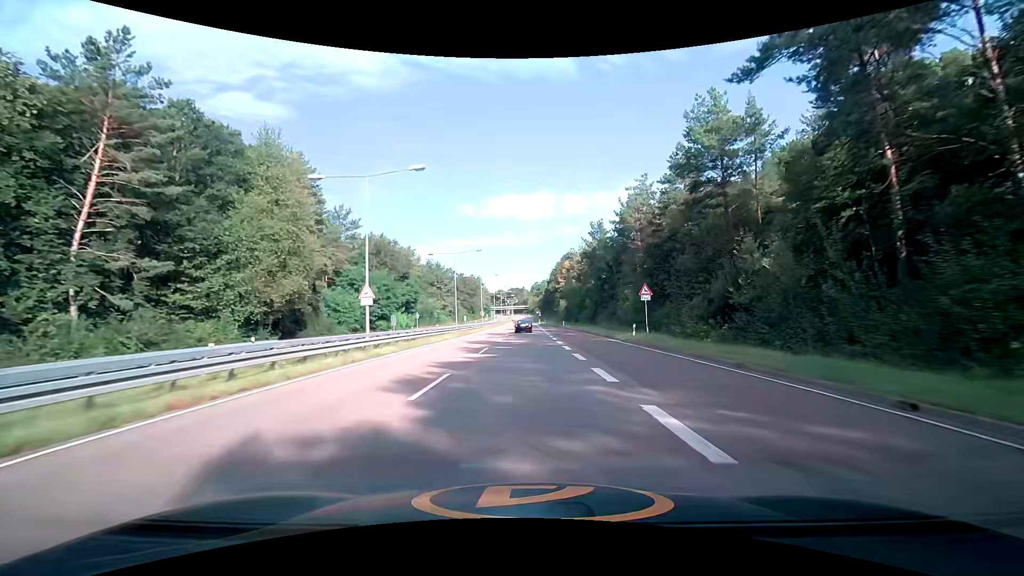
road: trunk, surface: asphalt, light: Day
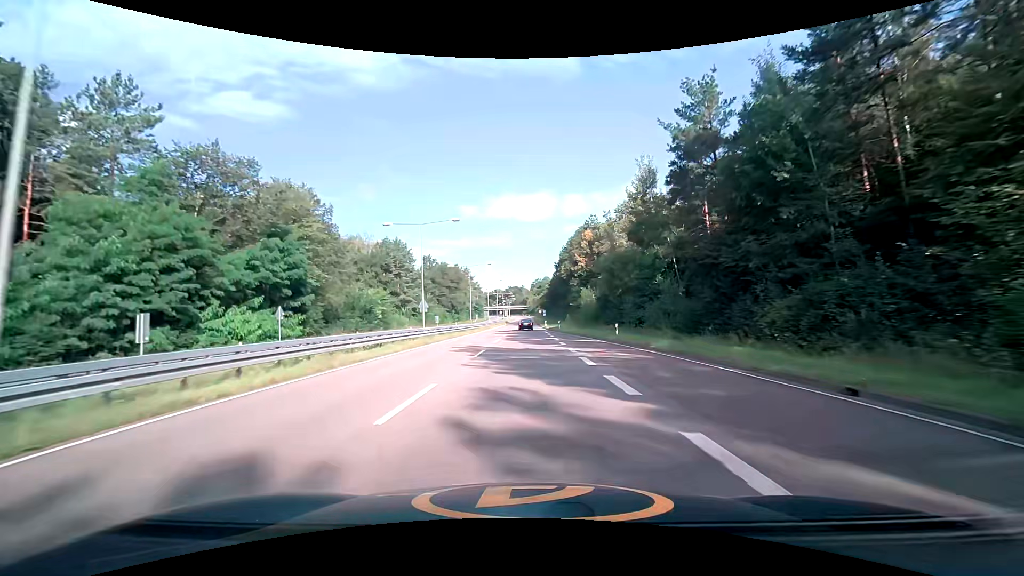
(0.0, +49.8) m; 0°
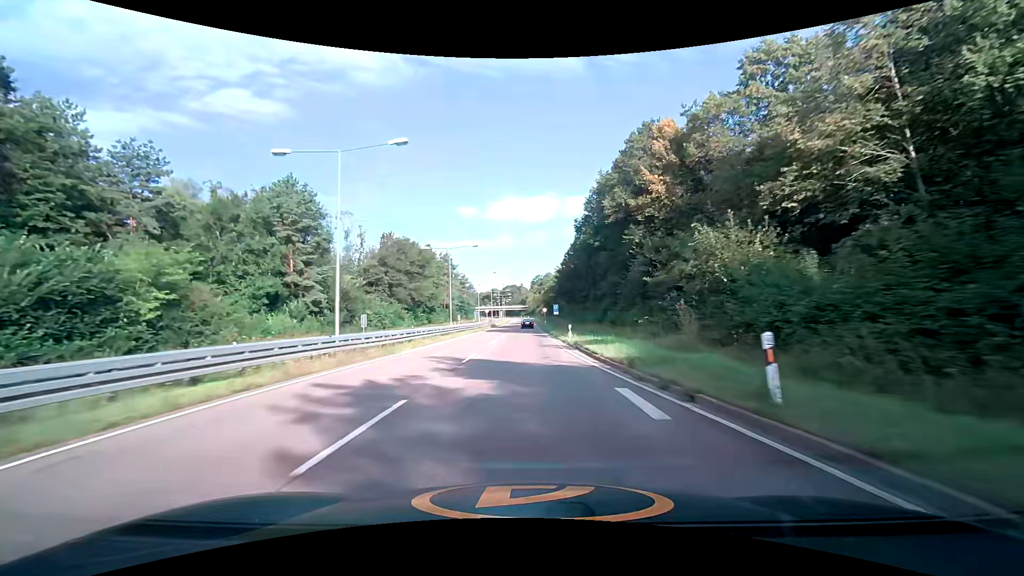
(+0.1, +50.0) m; 0°
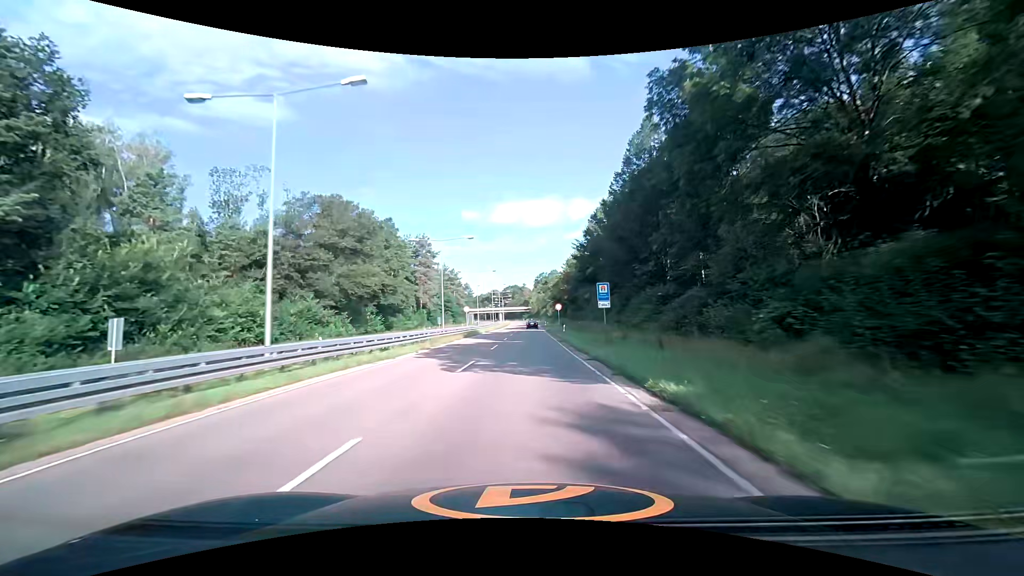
(0.0, +38.7) m; 0°
